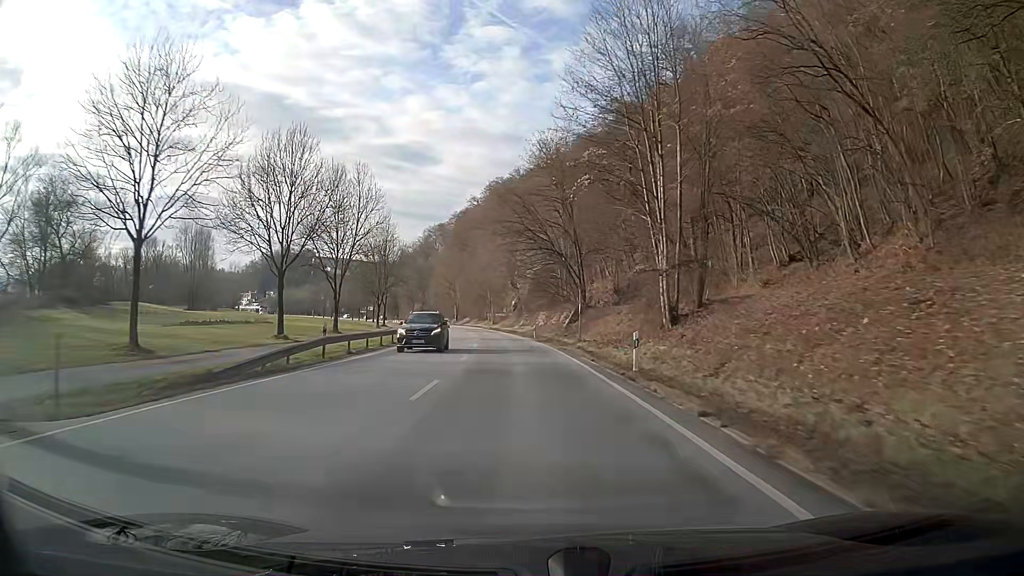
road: primary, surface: asphalt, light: Day
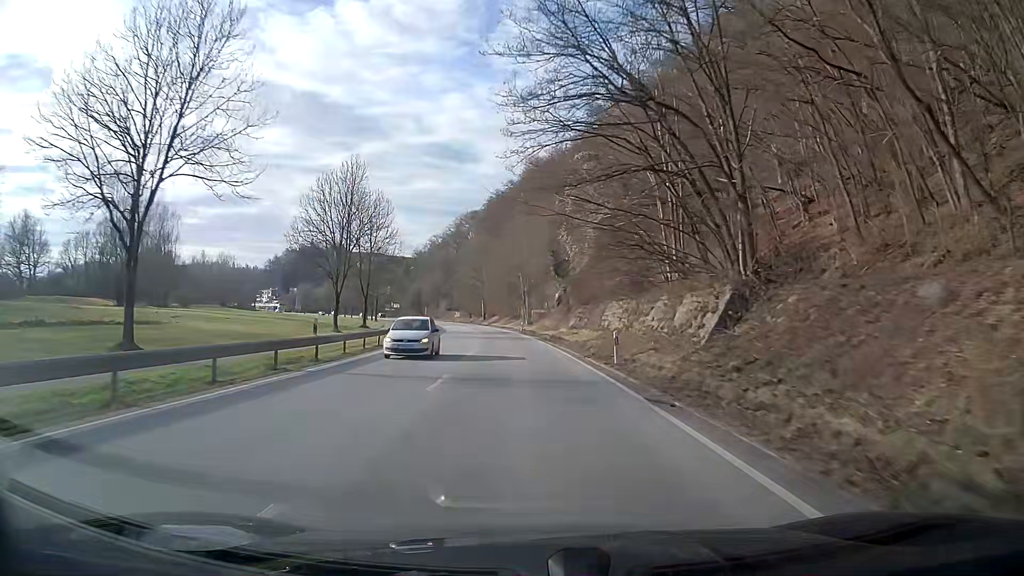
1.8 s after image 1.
(-1.0, +34.2) m; -3°
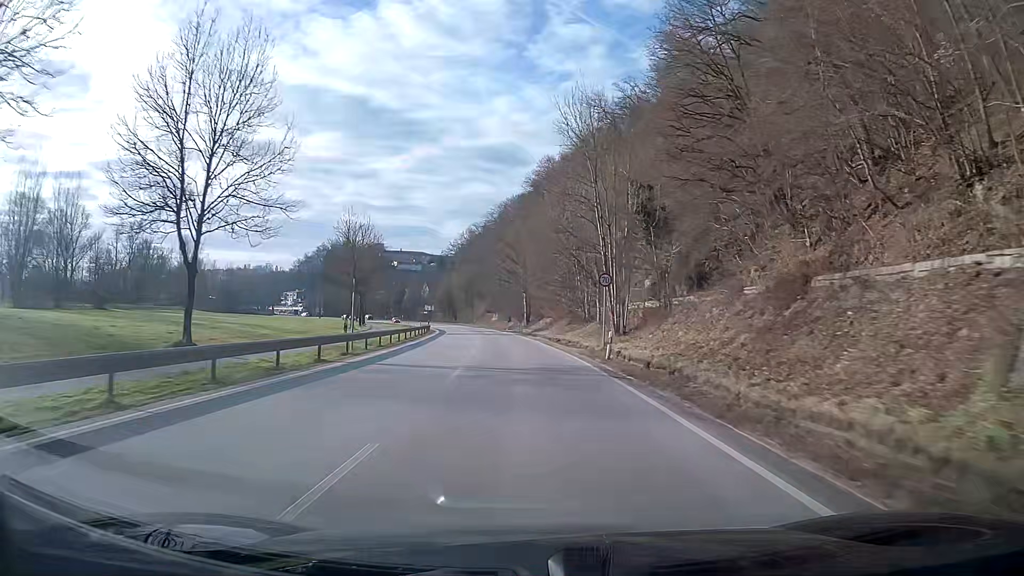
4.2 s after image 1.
(-1.9, +45.0) m; -5°
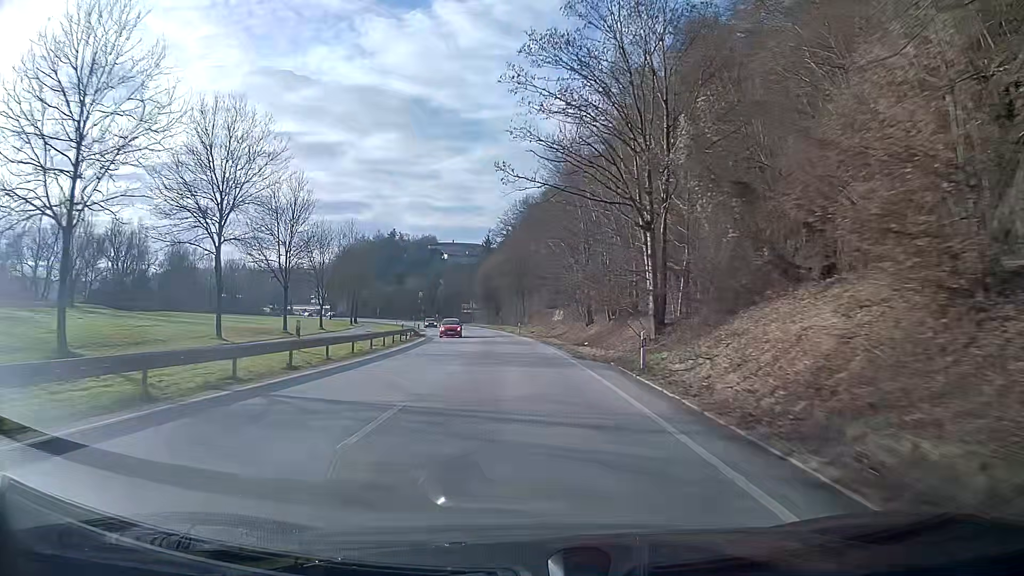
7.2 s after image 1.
(-2.7, +55.6) m; -6°
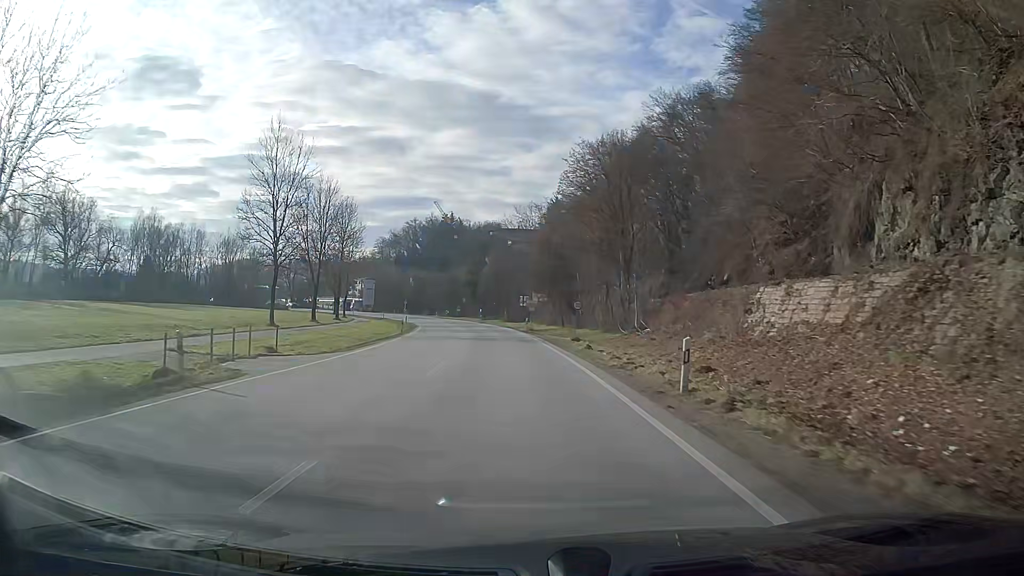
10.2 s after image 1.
(-2.6, +51.8) m; -6°
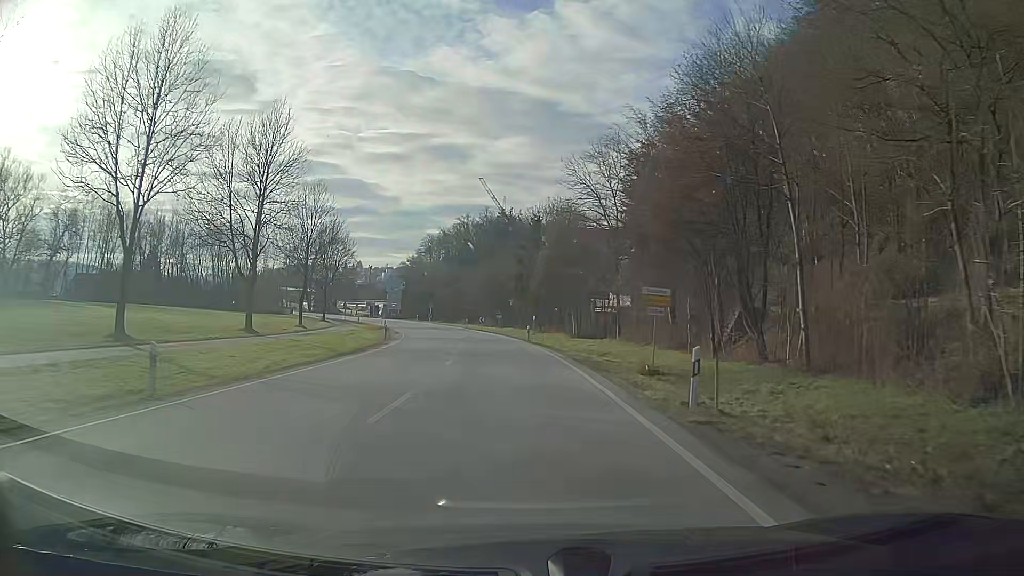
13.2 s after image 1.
(-1.9, +40.6) m; -5°
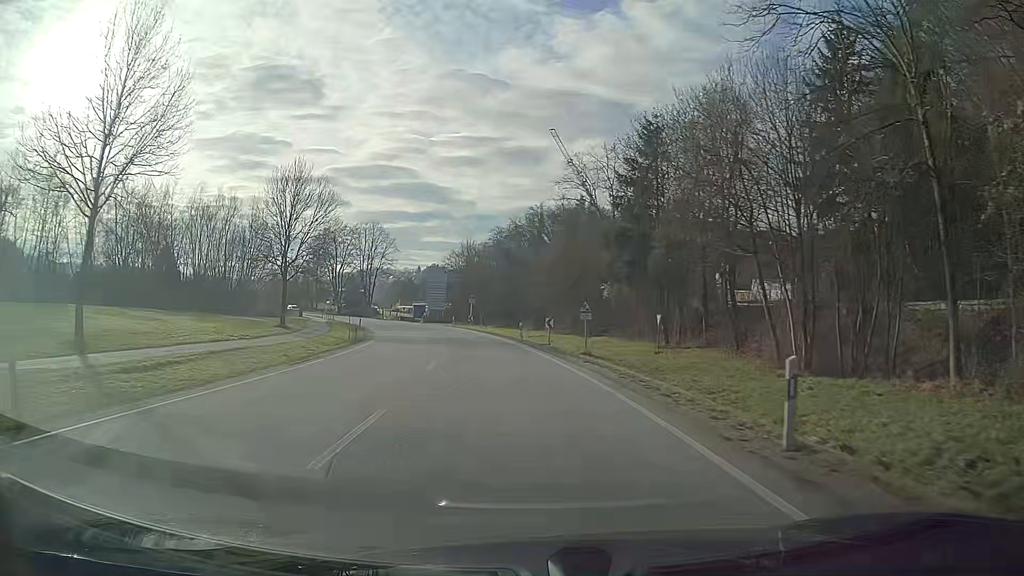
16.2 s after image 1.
(-2.2, +39.3) m; -7°
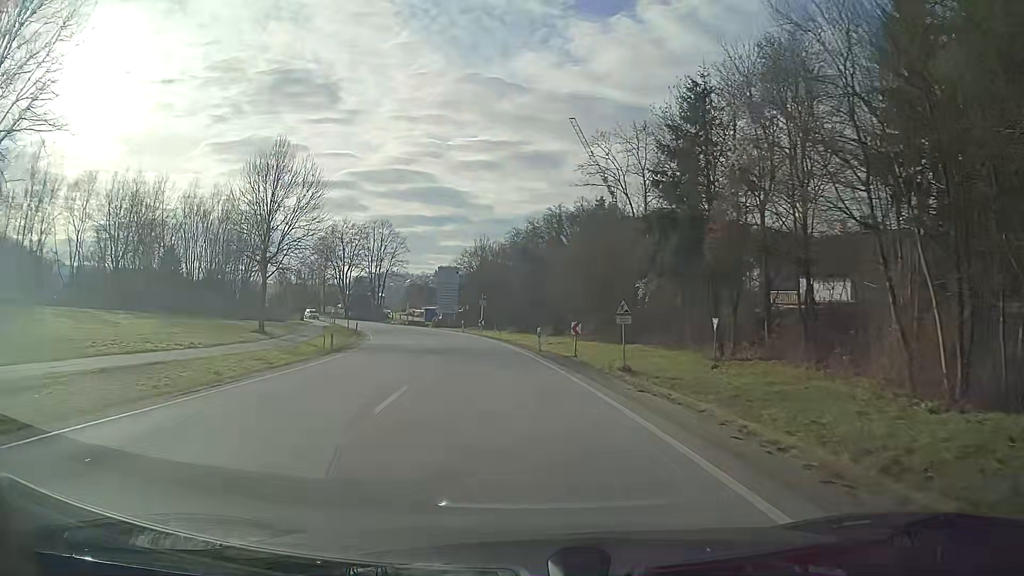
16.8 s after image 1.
(-0.1, +8.0) m; -2°
